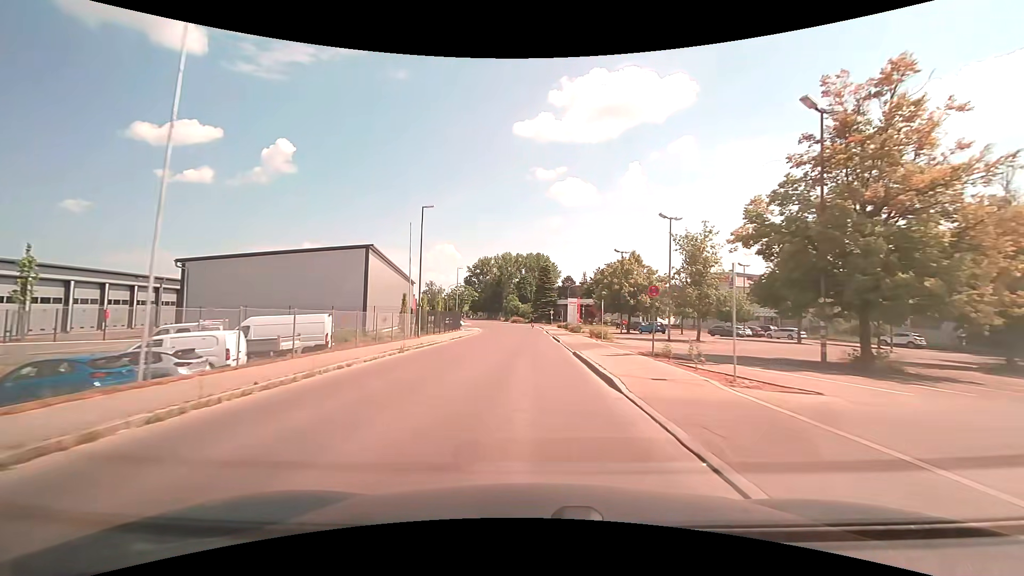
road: unclassified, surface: asphalt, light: Day
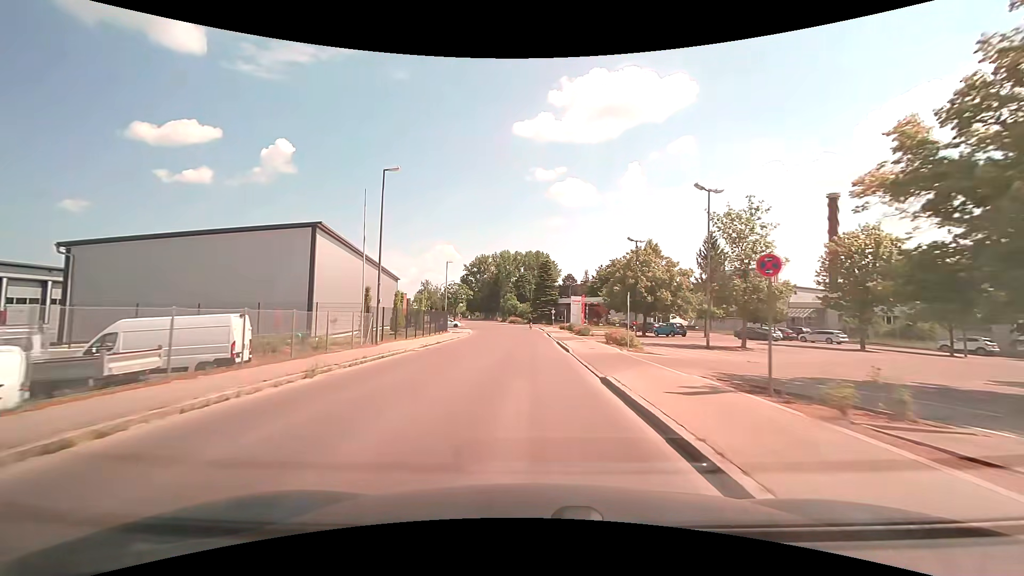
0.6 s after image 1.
(0.0, +8.3) m; 0°
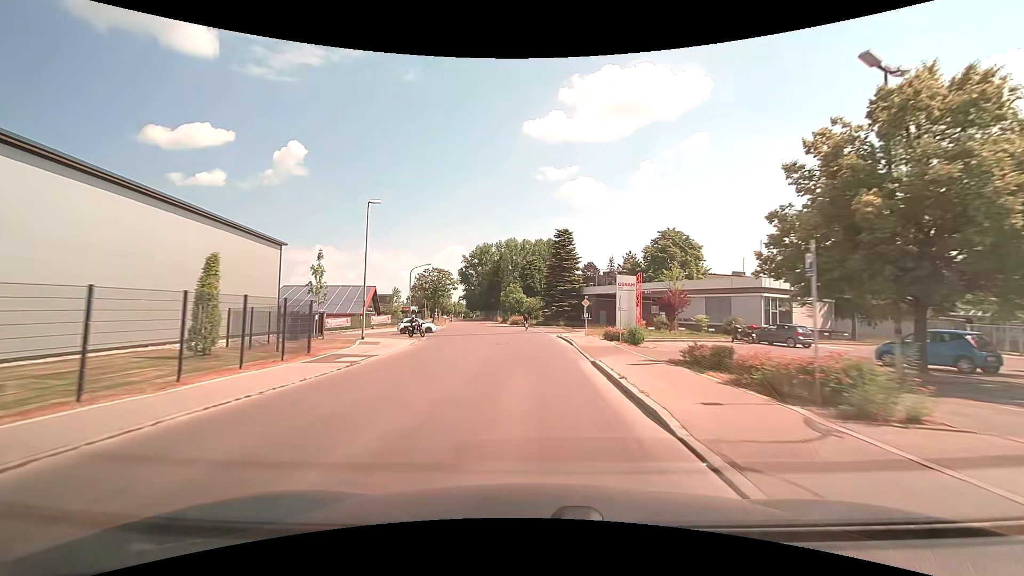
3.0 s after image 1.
(-0.2, +33.2) m; -1°
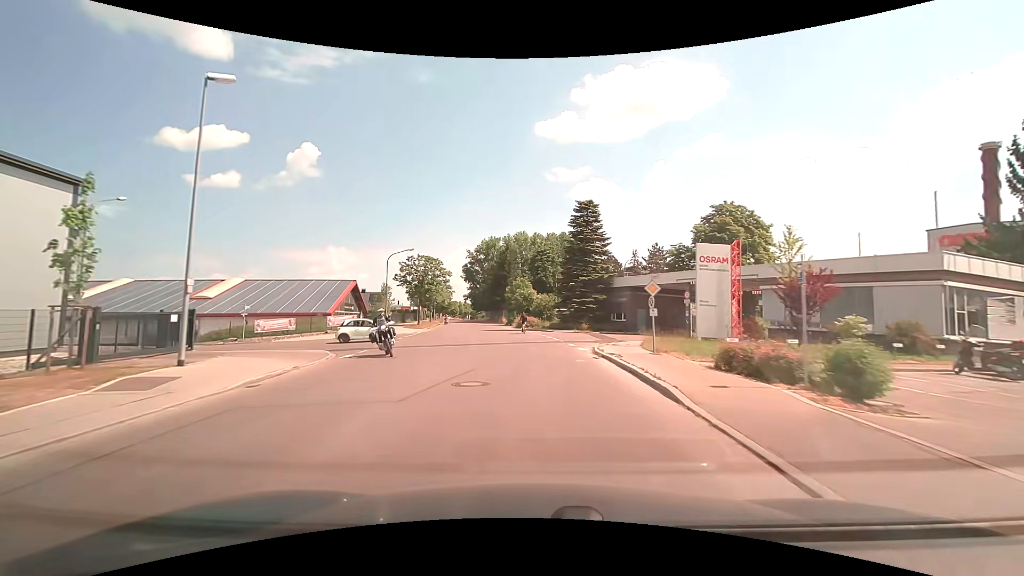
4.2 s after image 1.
(-0.1, +16.5) m; -1°
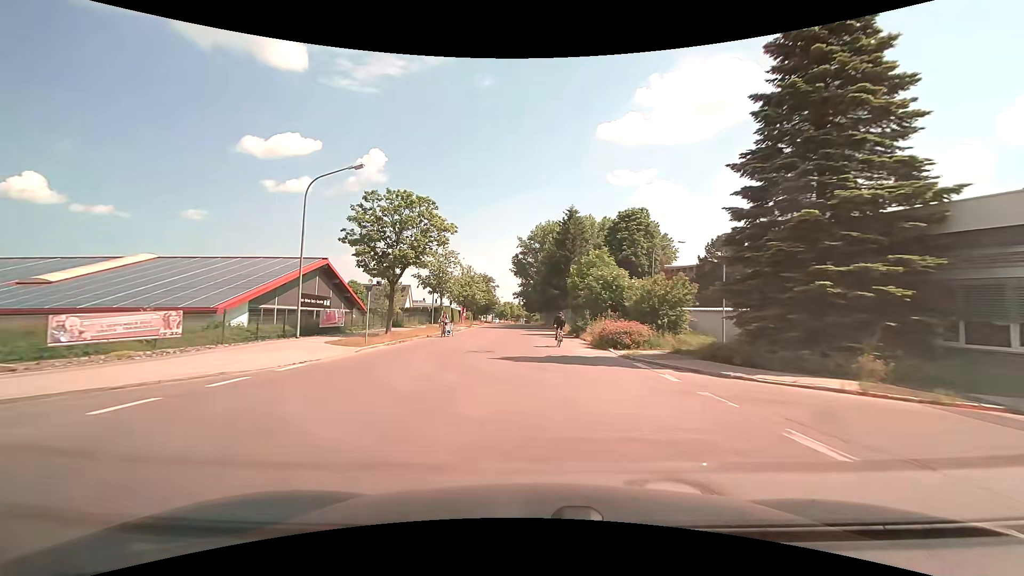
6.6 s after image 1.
(-1.9, +32.9) m; -6°
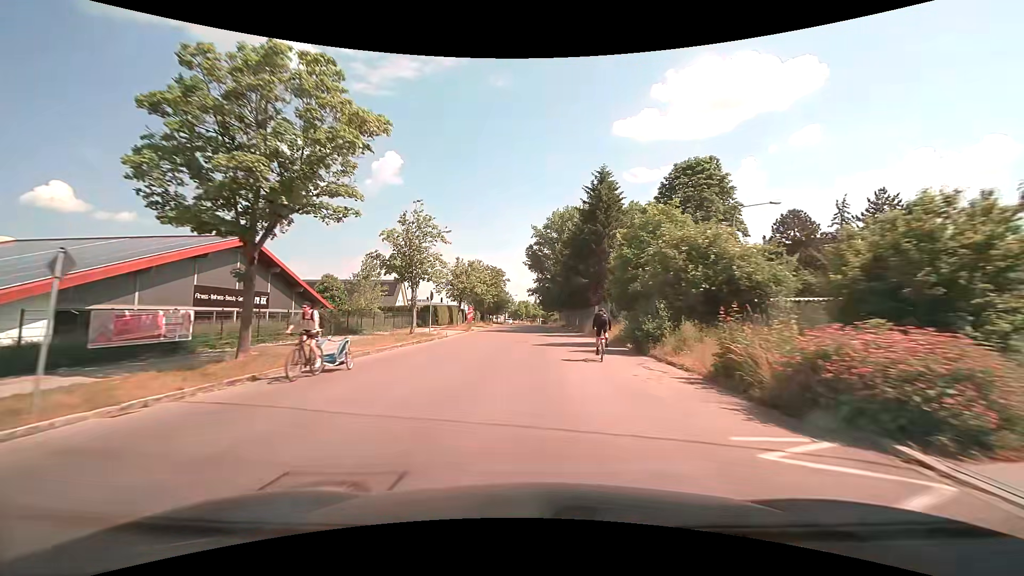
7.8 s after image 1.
(-0.3, +16.4) m; -2°
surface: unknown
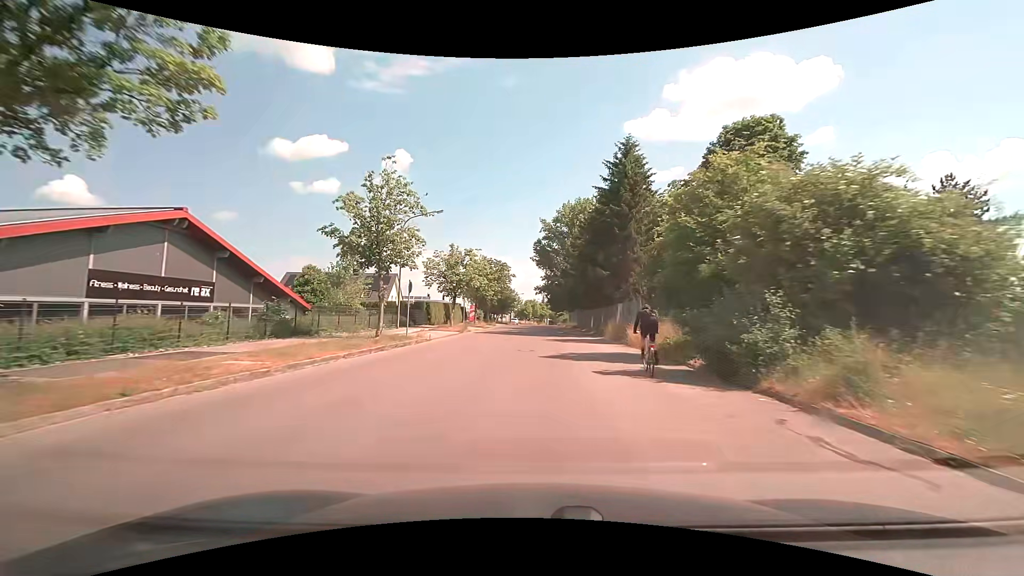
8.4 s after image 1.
(-0.1, +7.9) m; -2°
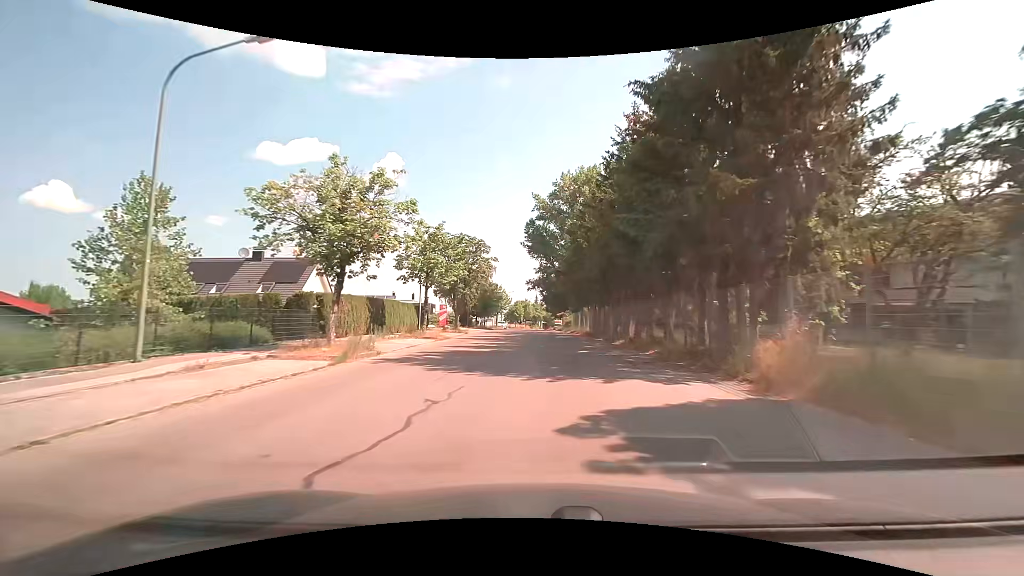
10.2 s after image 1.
(+0.3, +23.7) m; +1°
(0, +10) (0, +20) (0, +30) (0, +40) (0, +50) (0, +60) (+1, +70) (+1, +80) (+1, +90) (+1, +100) m
